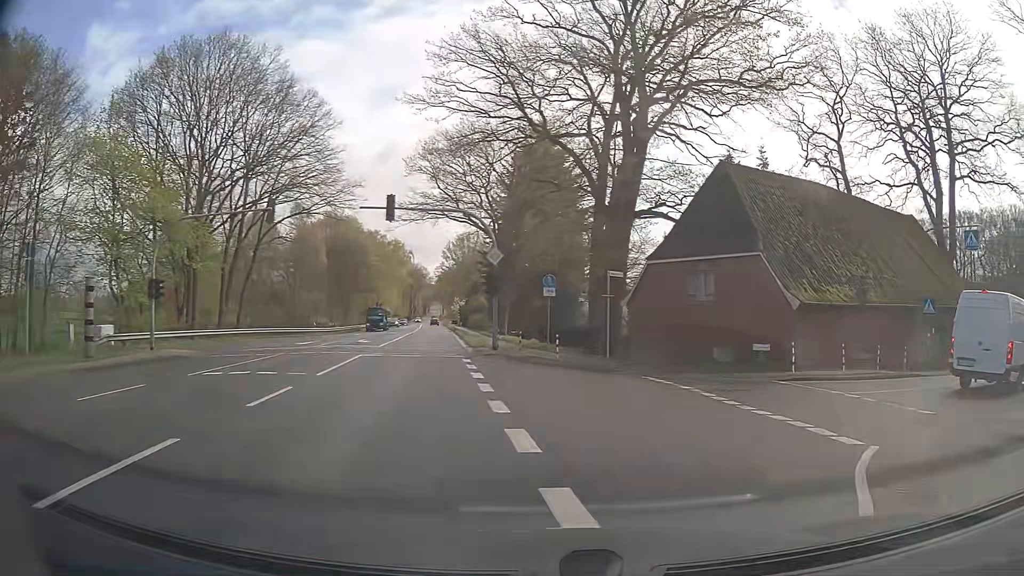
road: primary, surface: asphalt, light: Day
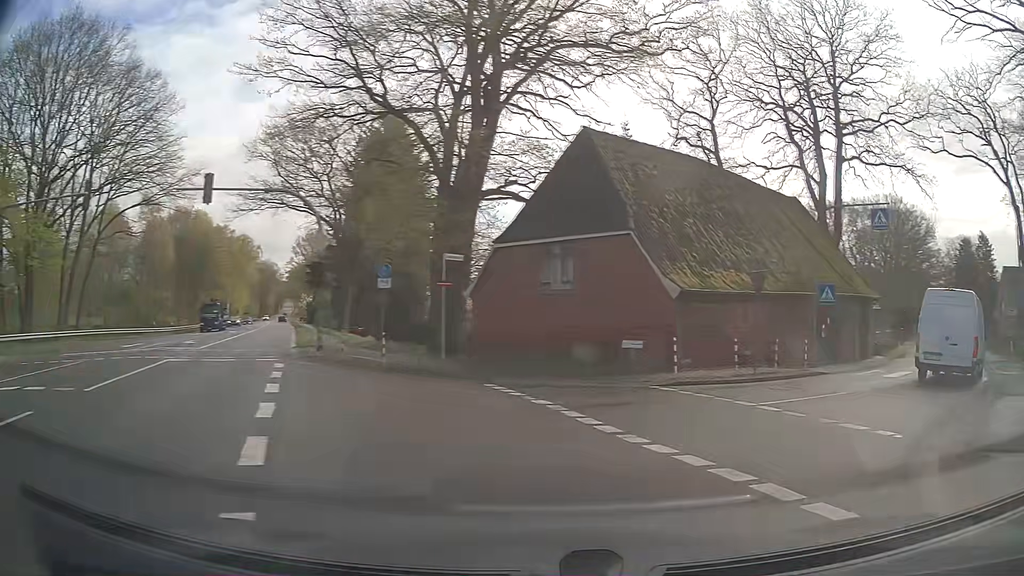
(+0.4, +3.9) m; +13°
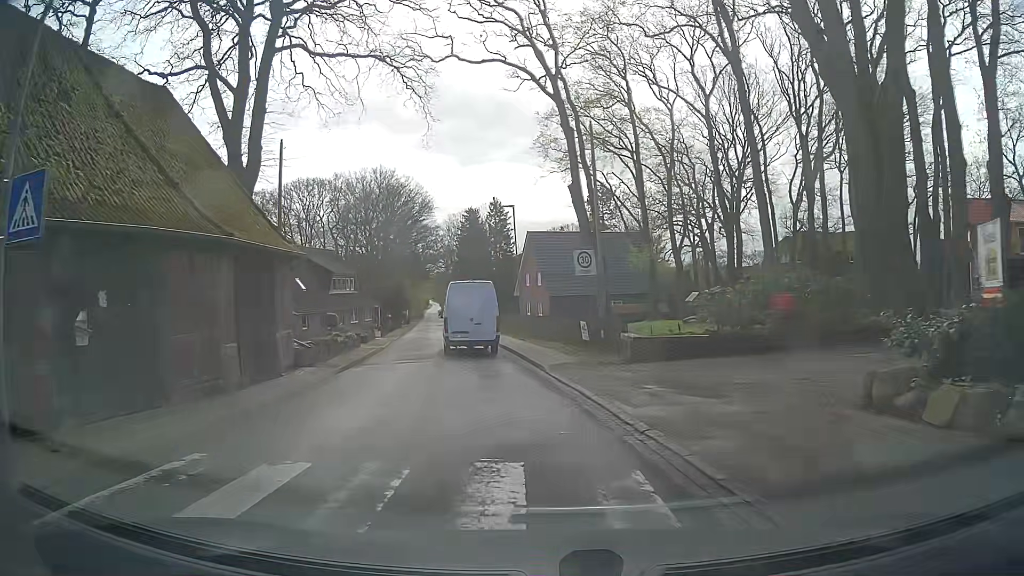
(+9.5, +15.8) m; +44°
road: unclassified
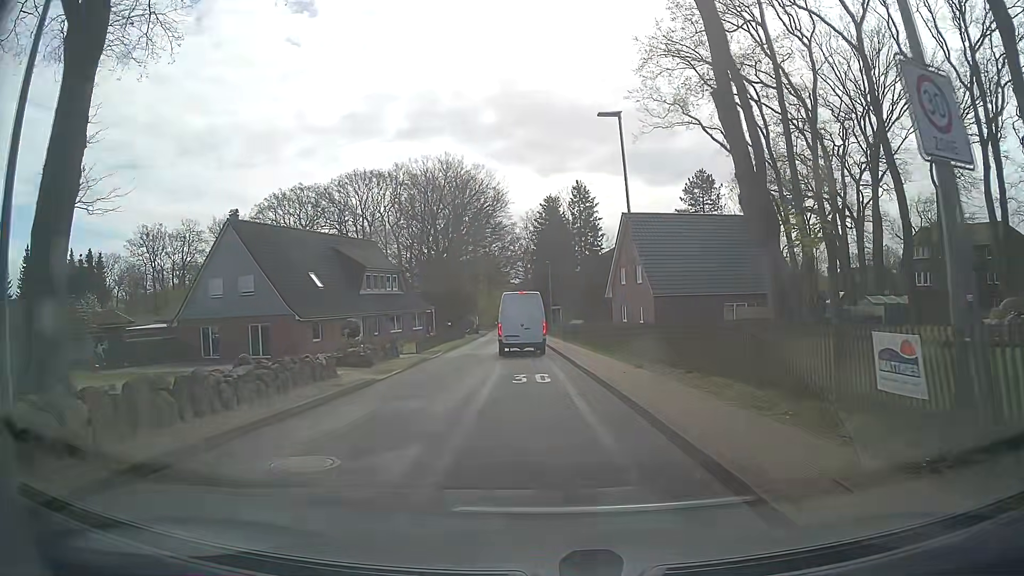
(-1.3, +15.9) m; -7°
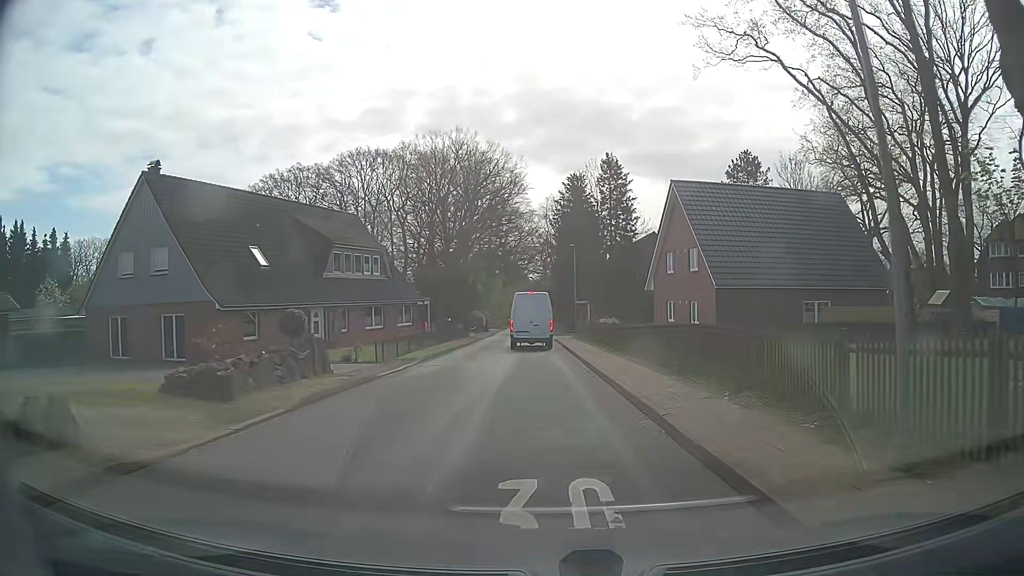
(-0.3, +12.2) m; -3°
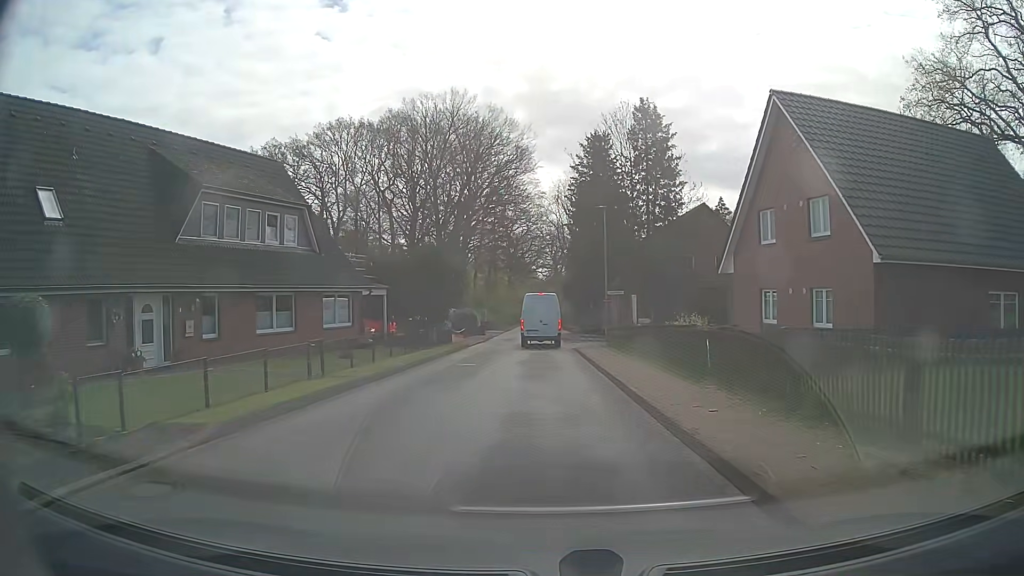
(0.0, +16.6) m; 0°
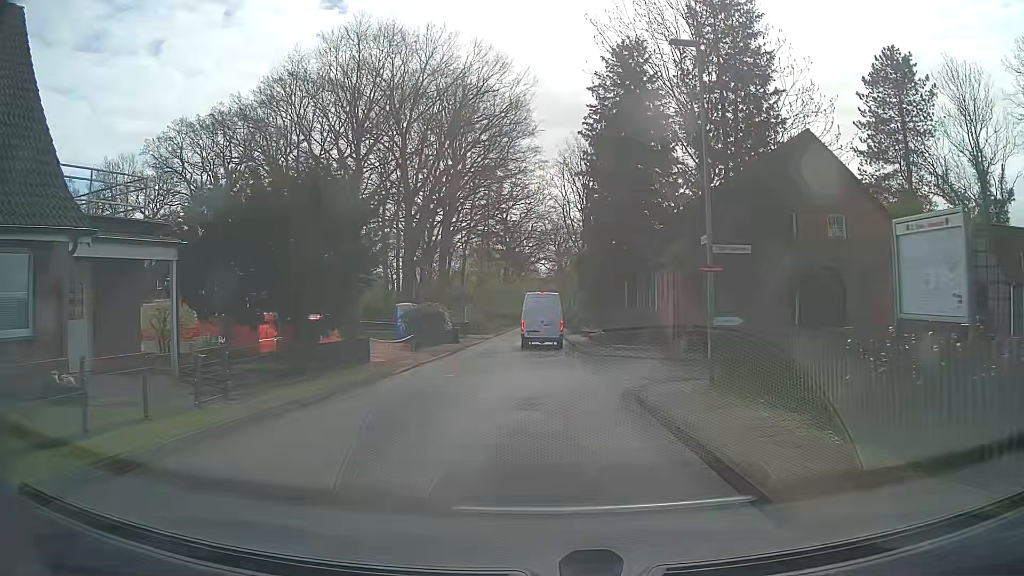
(+0.1, +19.7) m; 0°
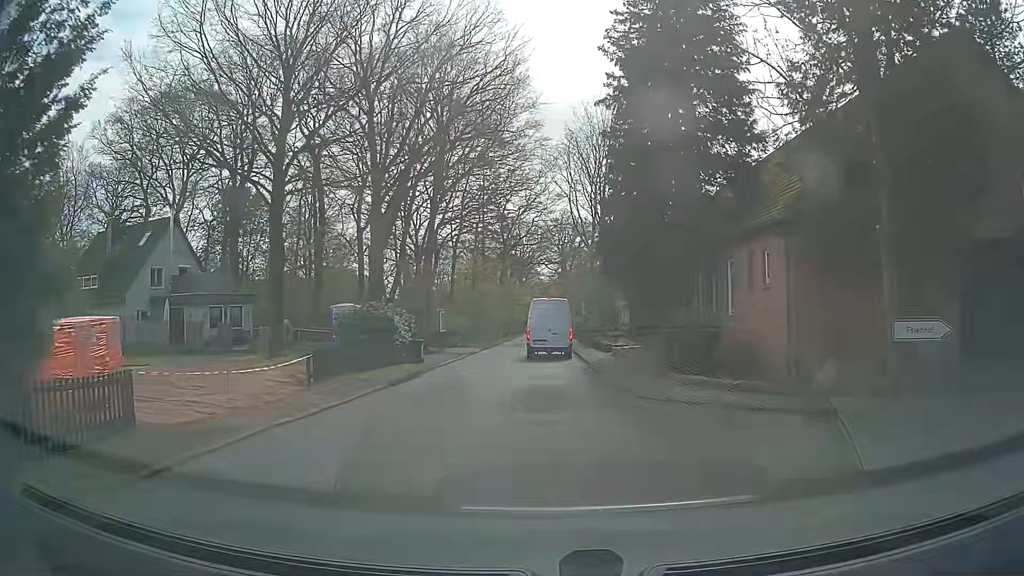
(0.0, +13.1) m; +1°
(0, +10) (-1, +20) (-1, +30) (-1, +40) (-1, +50) (-1, +60) (-2, +70) (-2, +80) (-2, +90) (-2, +100) m
